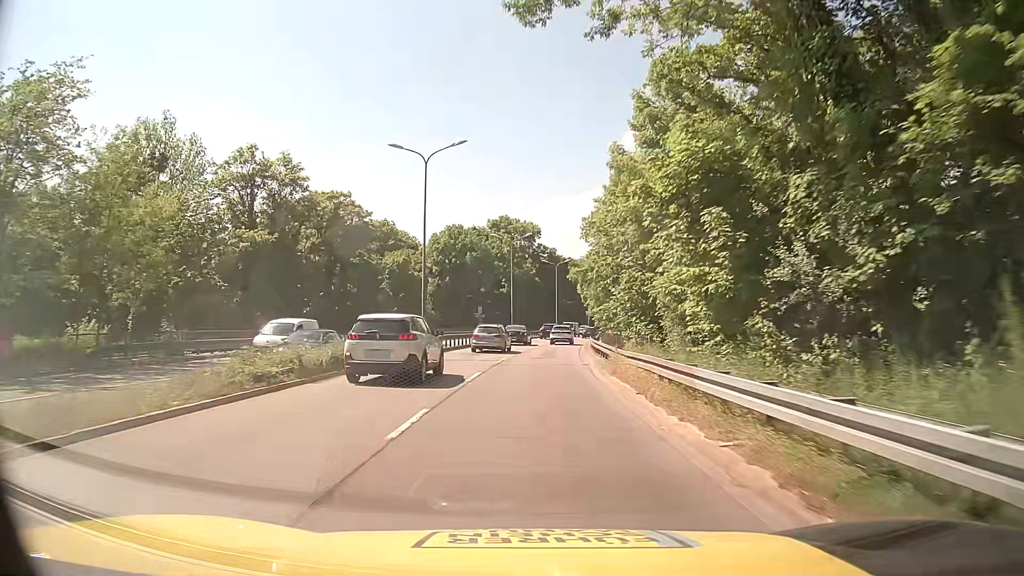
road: trunk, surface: asphalt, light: Day
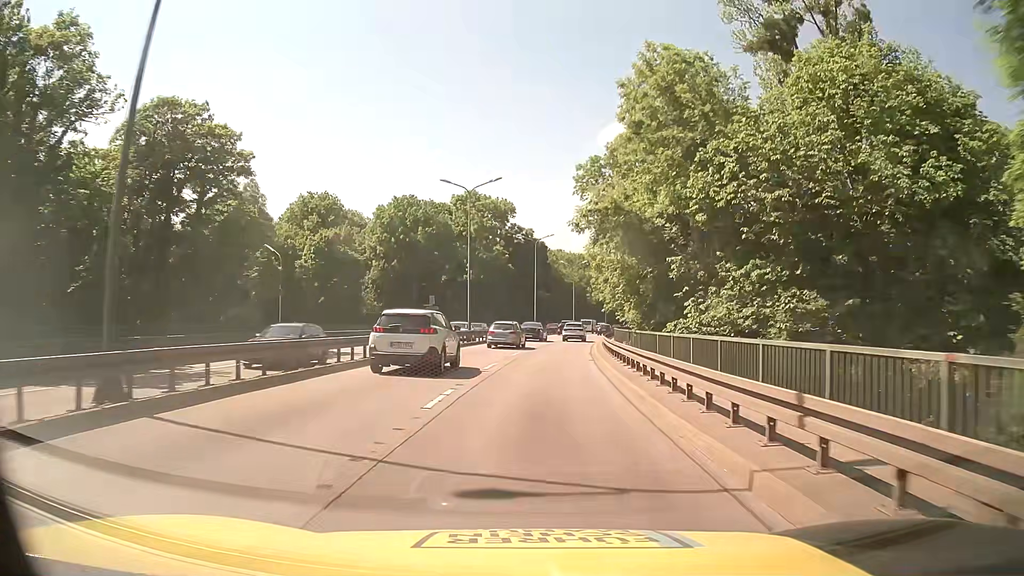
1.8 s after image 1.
(+0.3, +25.0) m; +2°
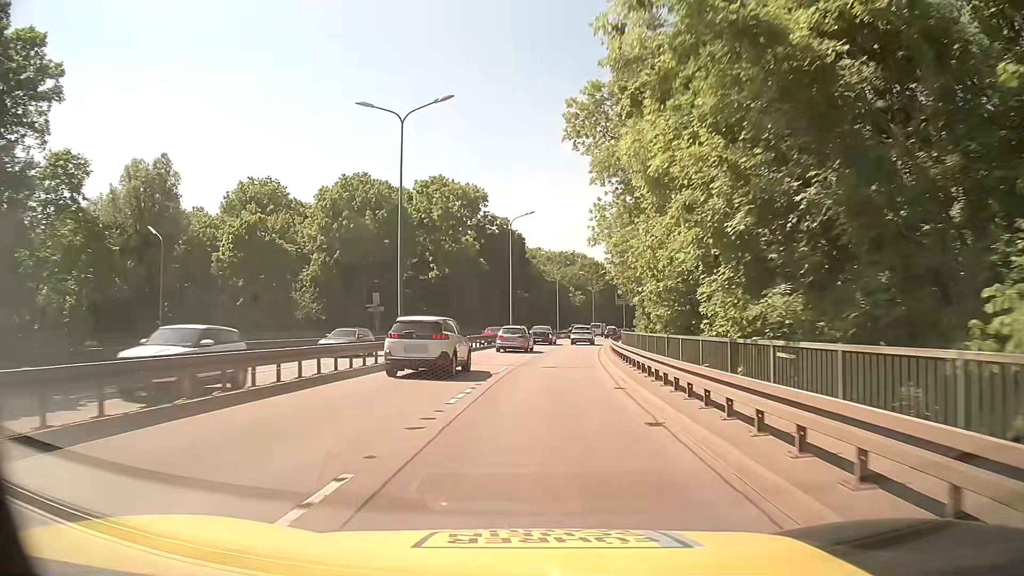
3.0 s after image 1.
(+0.5, +16.8) m; +2°
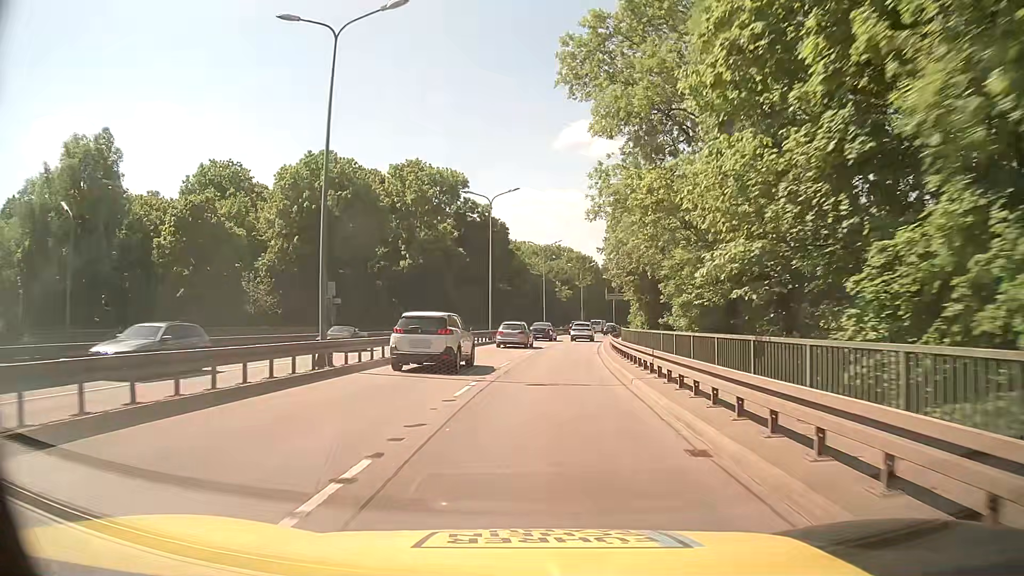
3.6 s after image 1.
(+0.1, +8.4) m; +1°
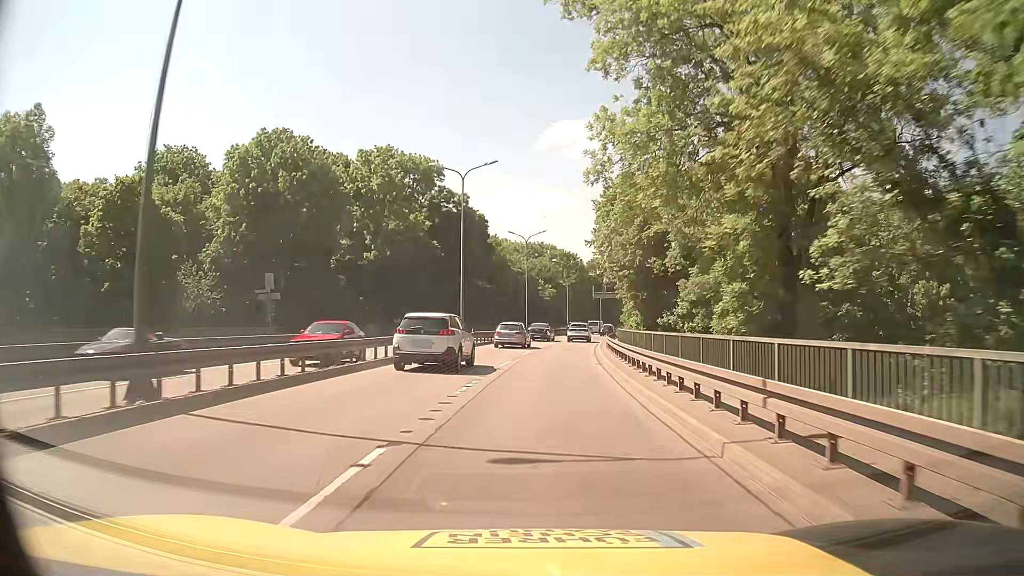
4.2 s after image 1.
(+0.1, +8.4) m; +1°
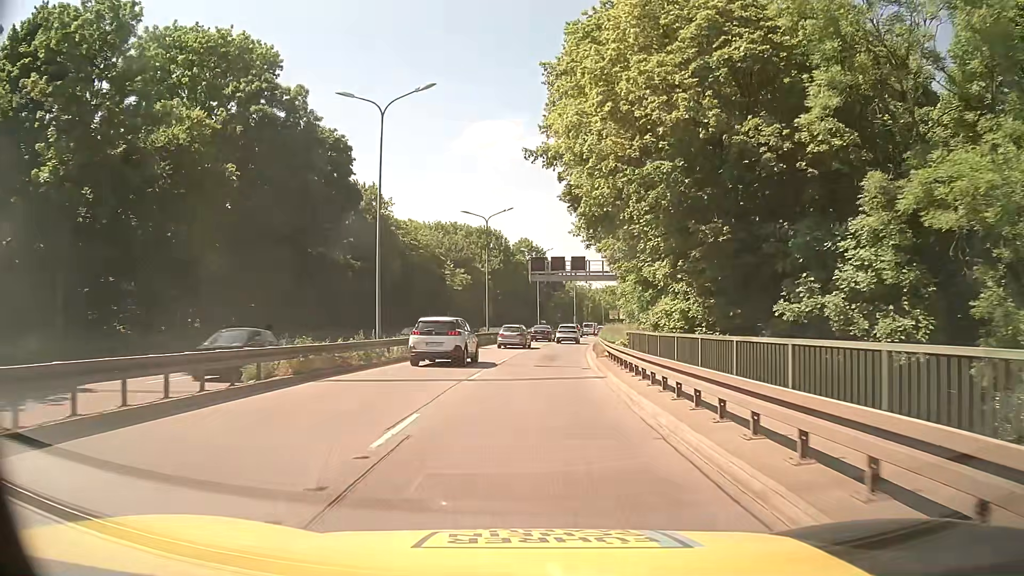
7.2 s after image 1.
(+2.9, +41.5) m; +8°
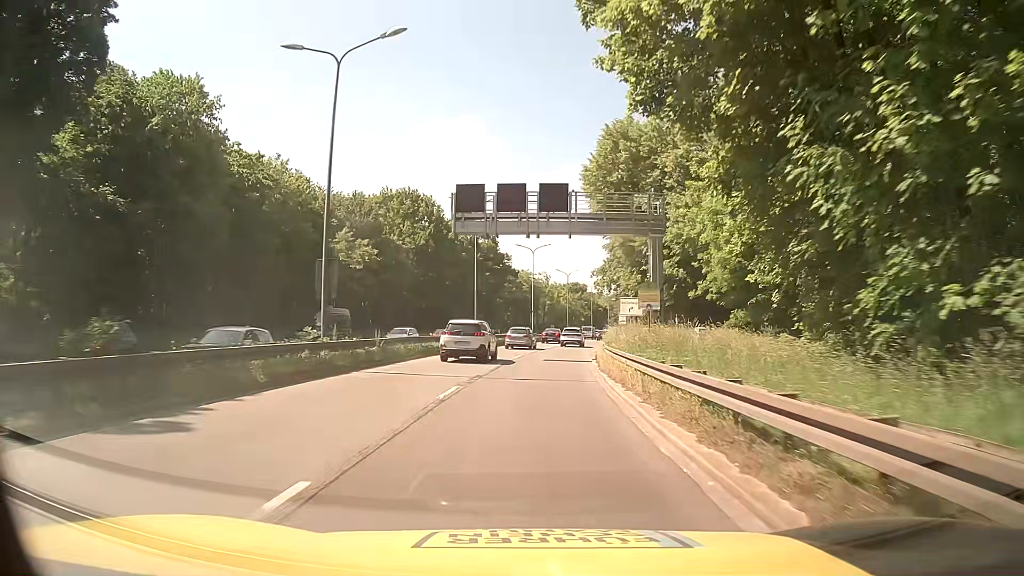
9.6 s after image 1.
(+1.2, +32.8) m; +3°
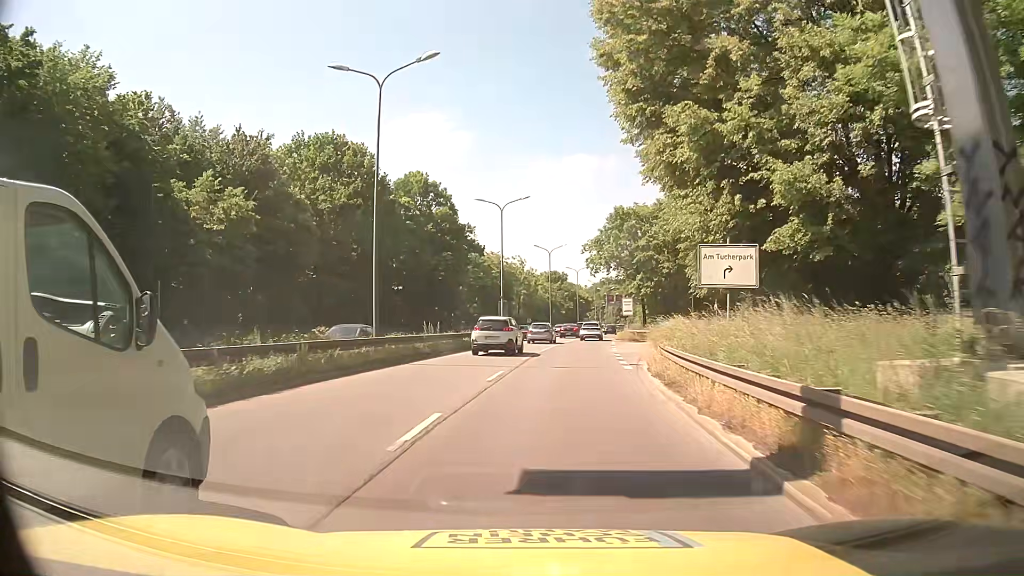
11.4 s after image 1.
(+0.7, +24.4) m; +3°
(0, +10) (+1, +20) (+2, +30) (+3, +40) (+5, +50) (+6, +60) (+8, +70) (+9, +79) (+11, +89) (+13, +99) m
